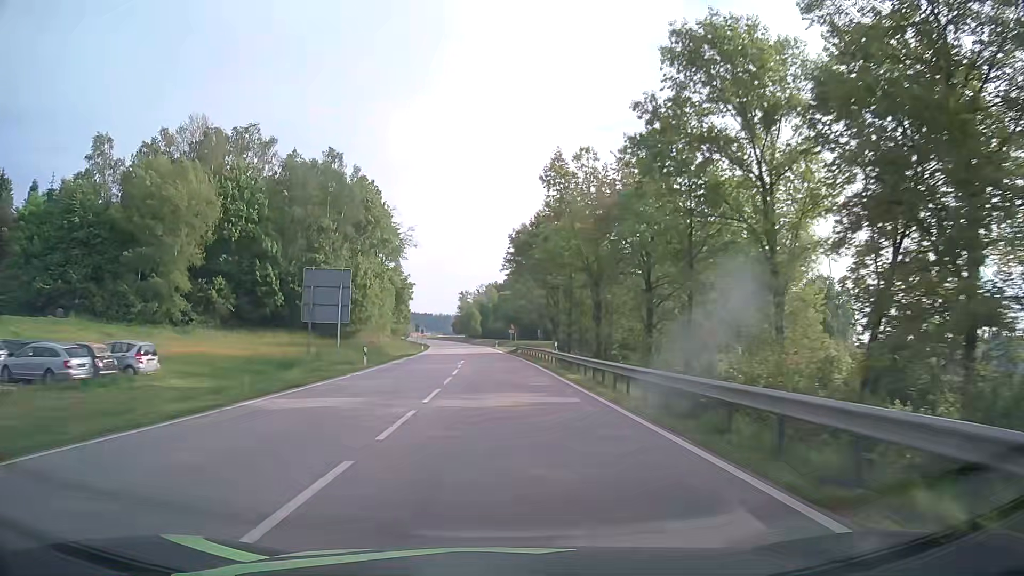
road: primary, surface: asphalt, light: Day
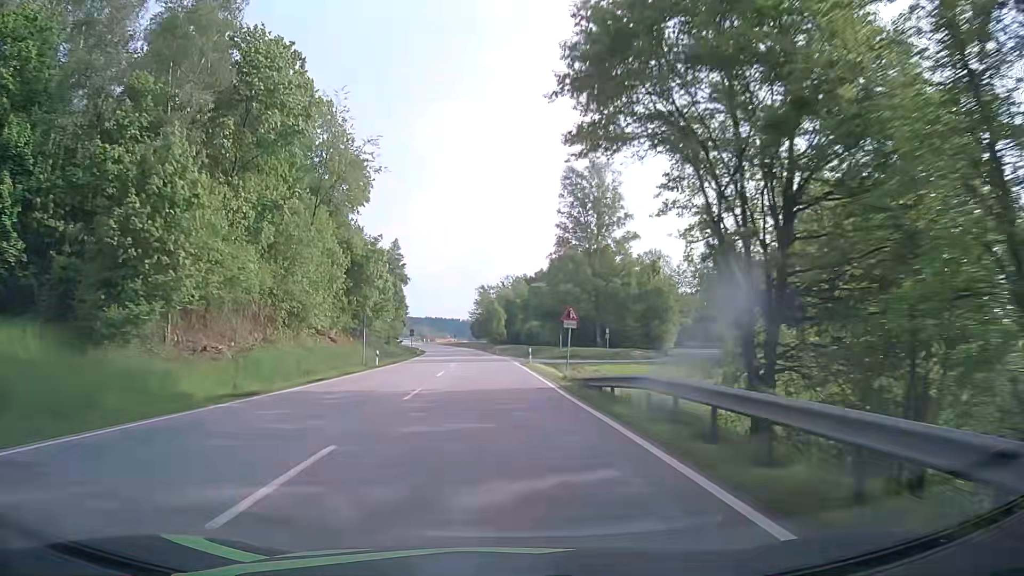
(-1.0, +46.8) m; -2°
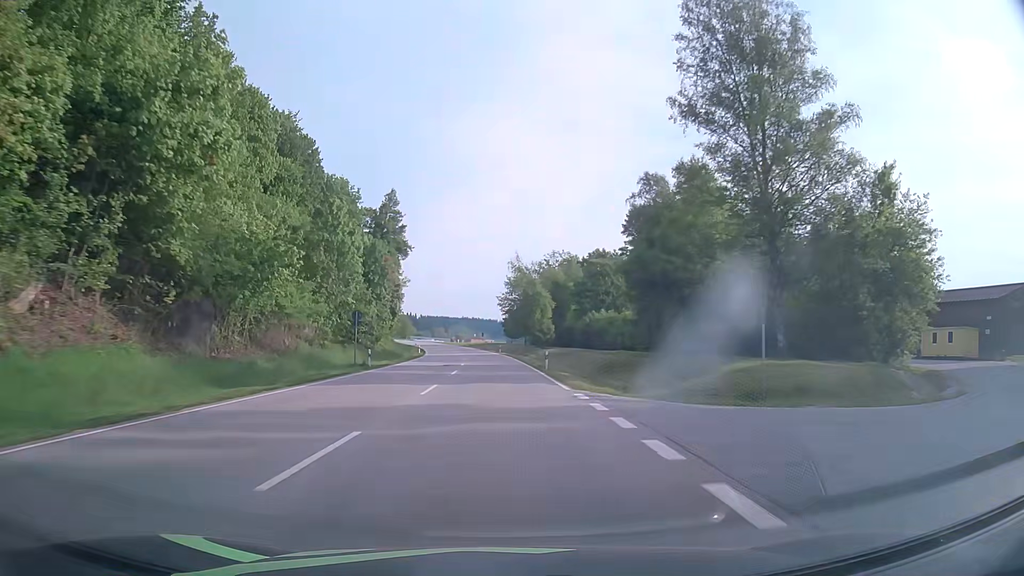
(-1.3, +46.6) m; -3°
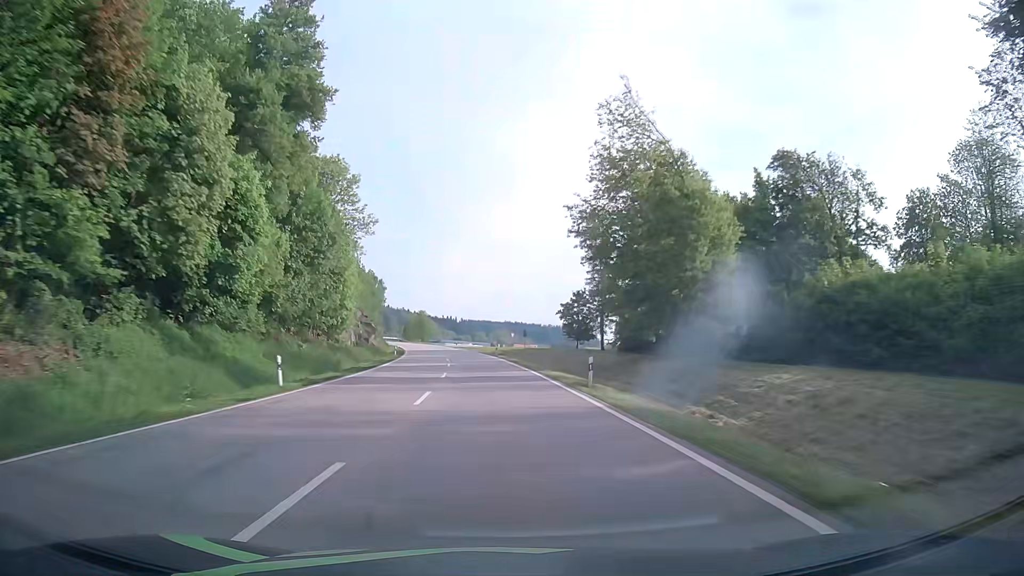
(-2.1, +61.9) m; -4°
